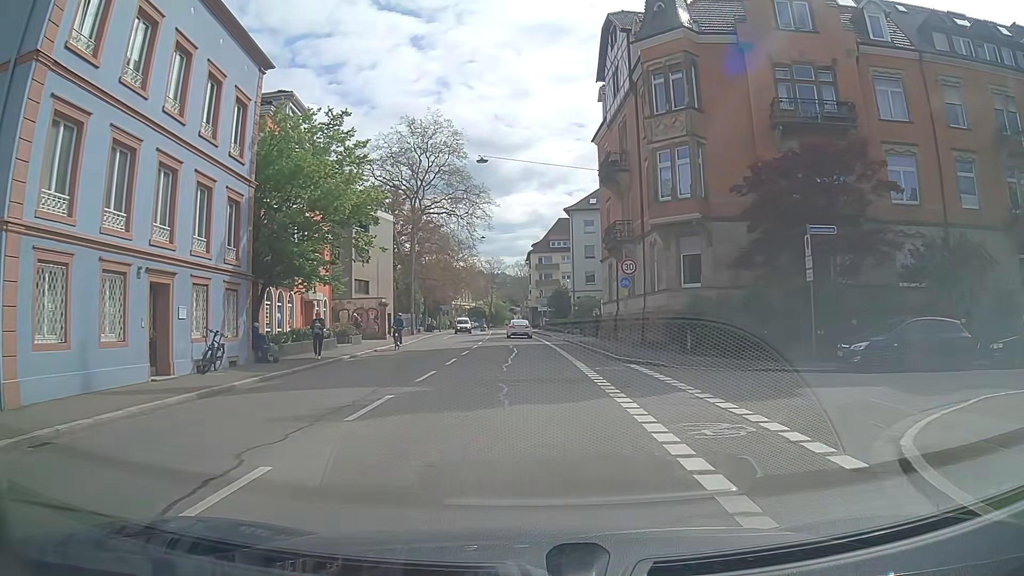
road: tertiary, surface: asphalt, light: Day
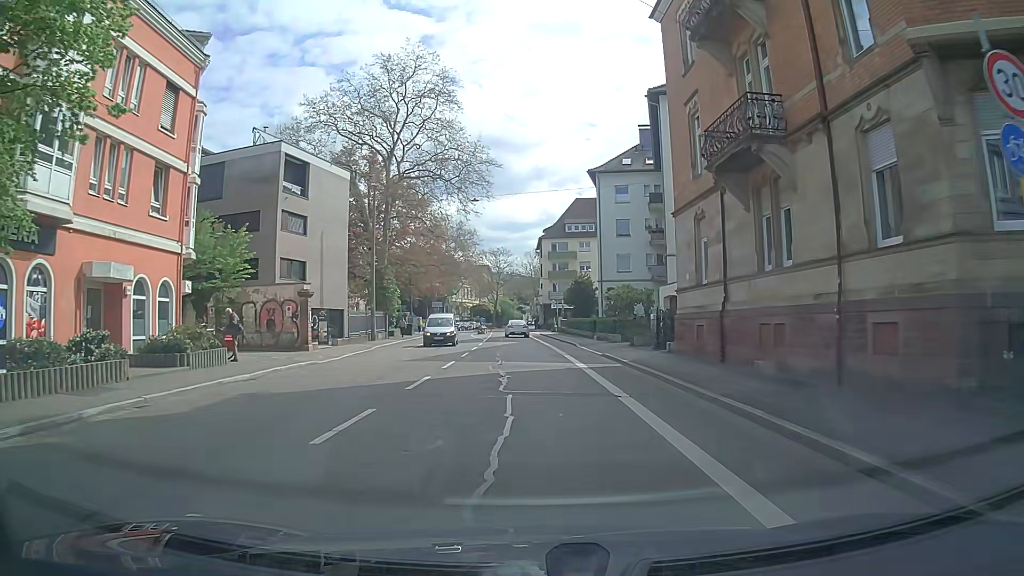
(-0.2, +19.8) m; -1°
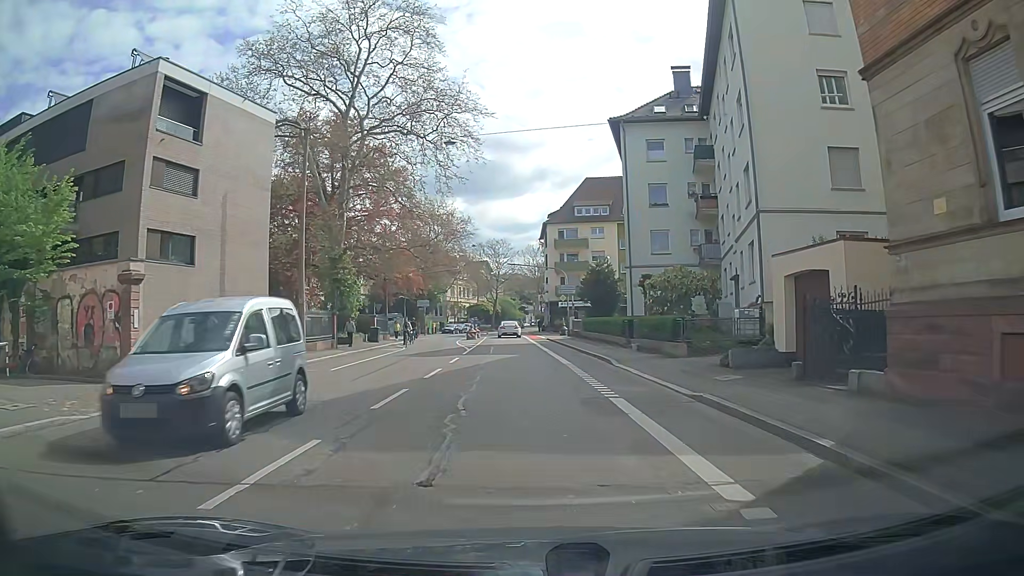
(-0.1, +14.8) m; 0°
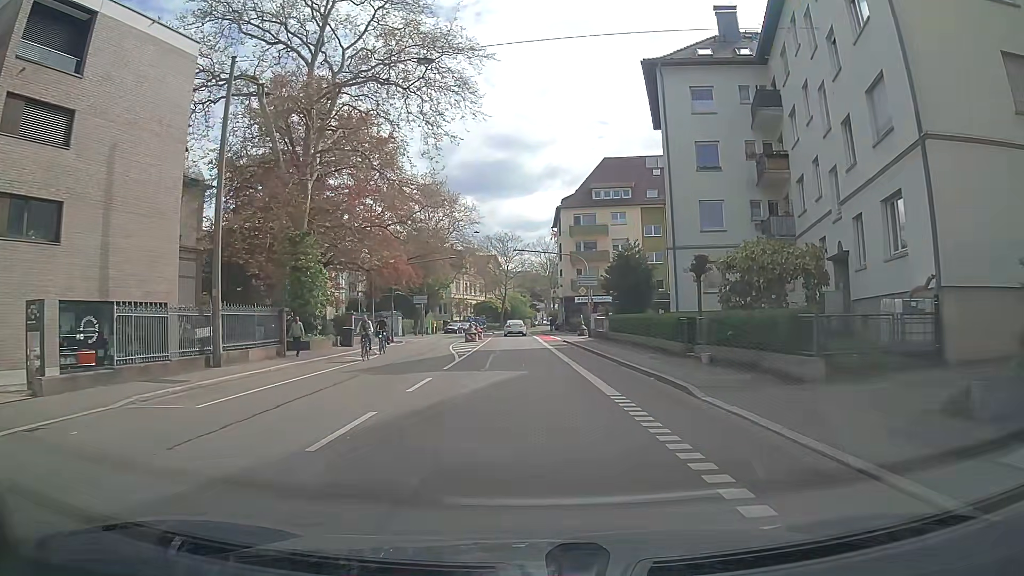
(-0.2, +9.7) m; -1°
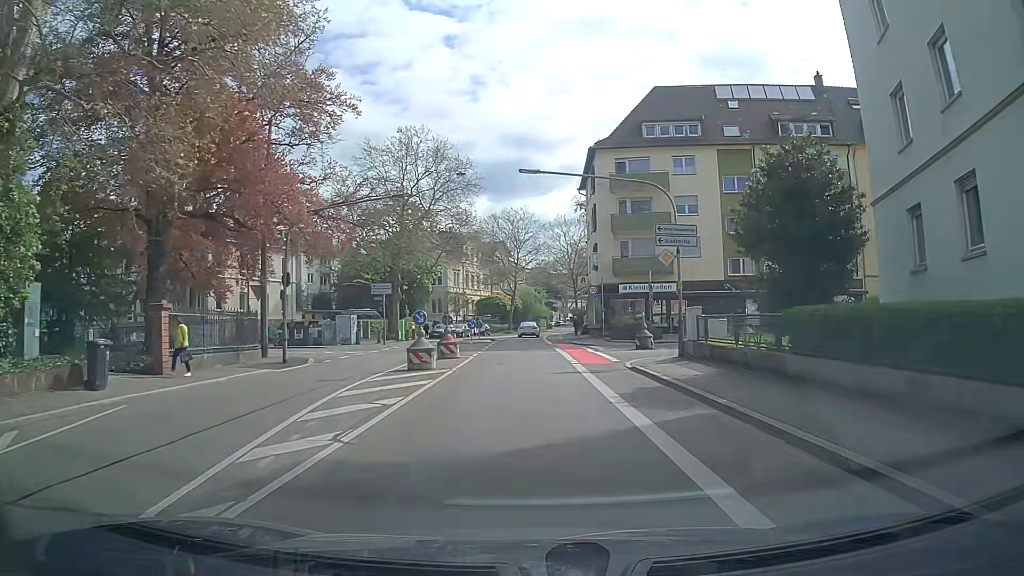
(-0.2, +24.2) m; 0°
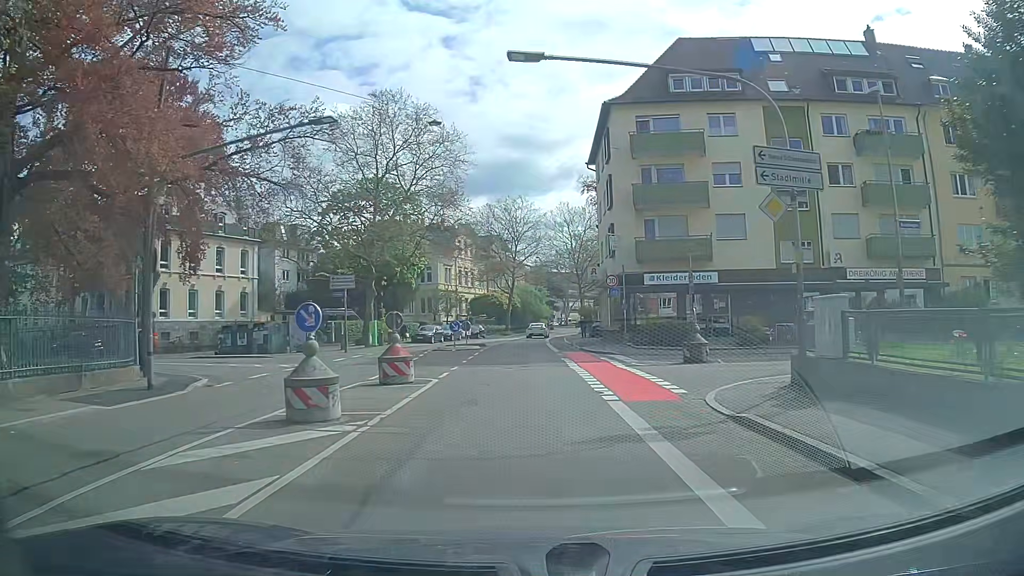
(-0.1, +9.7) m; -1°
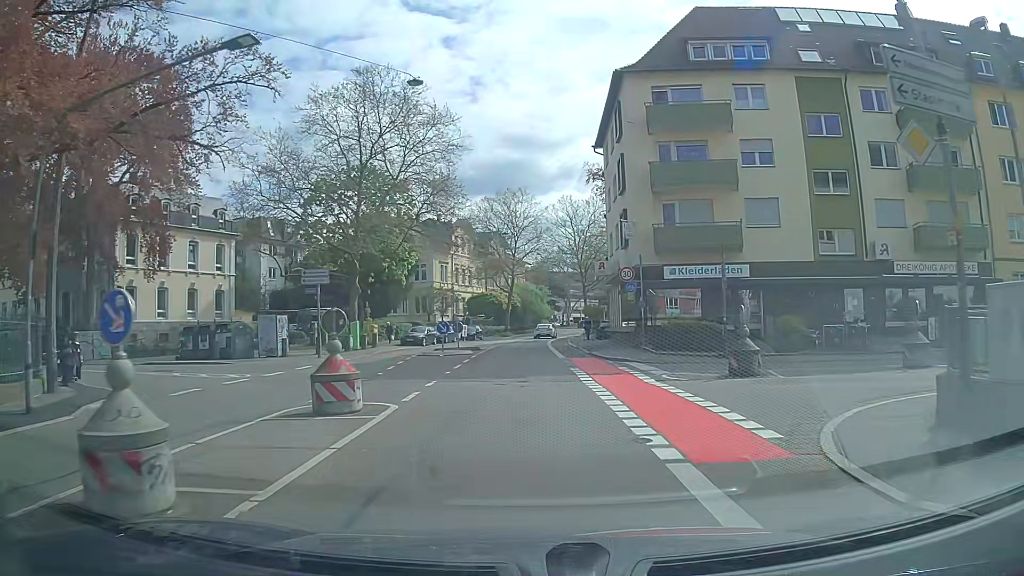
(0.0, +4.8) m; +2°
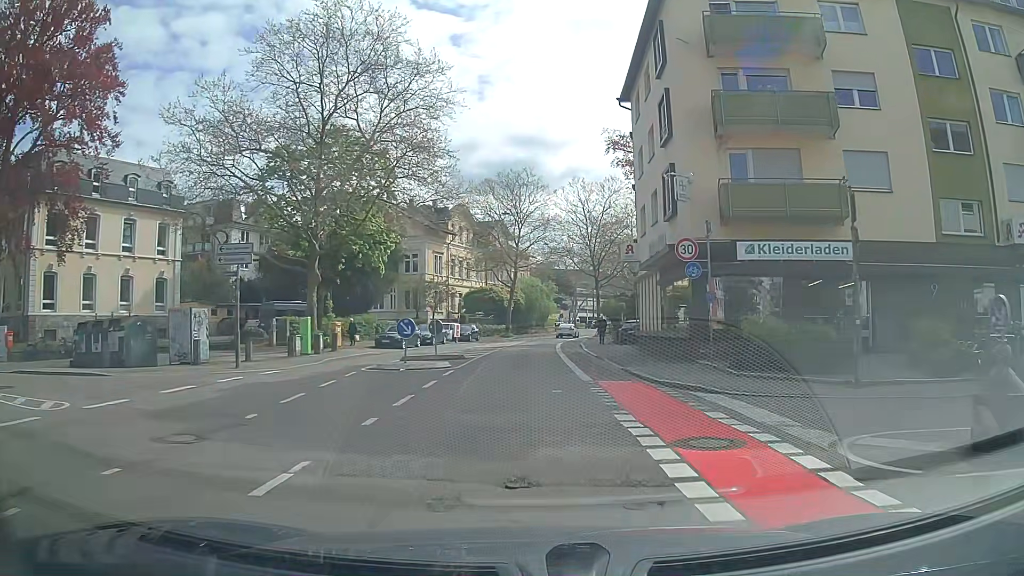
(-0.5, +9.7) m; -2°
(0, +10) (-1, +20) (-1, +30) (-1, +40) (0, +50) (+1, +60) (+2, +70) (+4, +80) (+6, +89) (+9, +99) m
